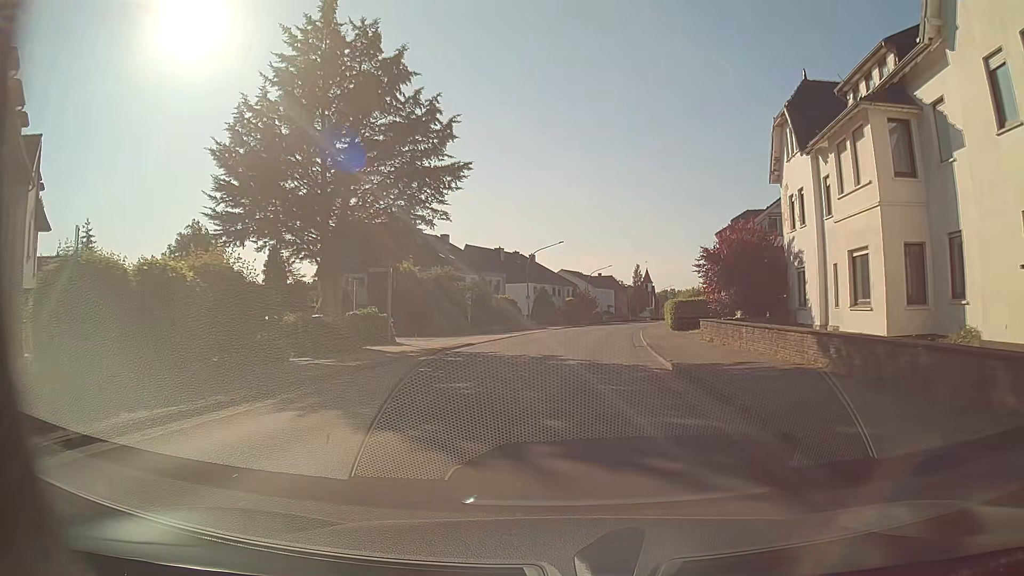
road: tertiary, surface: asphalt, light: Day
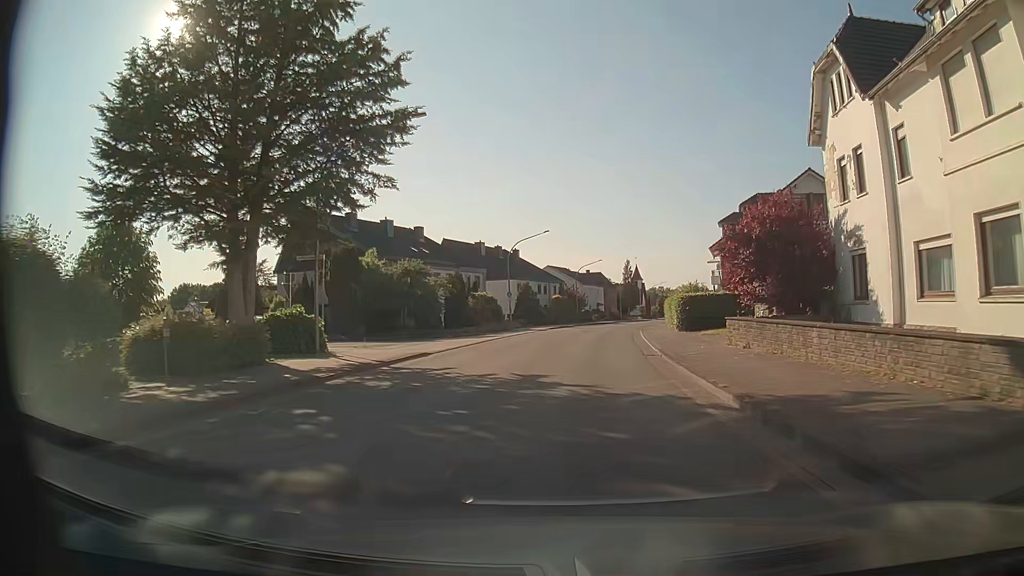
(+0.1, +7.5) m; +1°
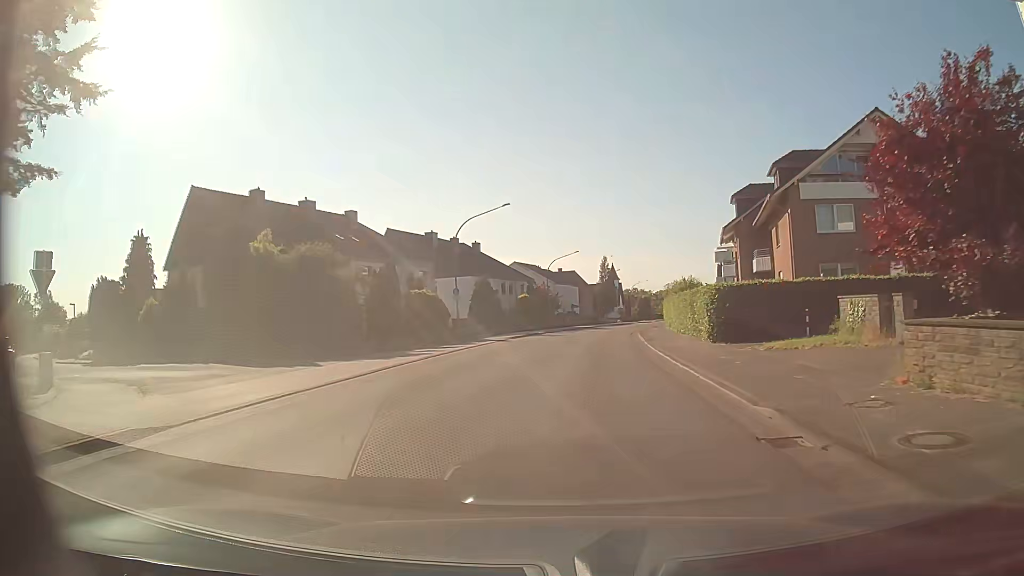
(+0.4, +15.2) m; +2°
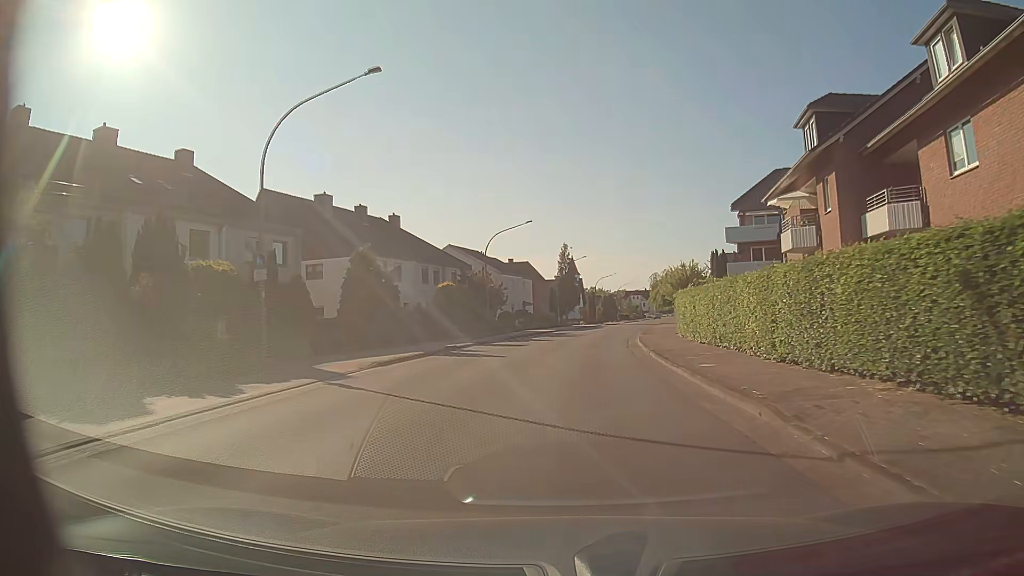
(+0.8, +22.9) m; +4°
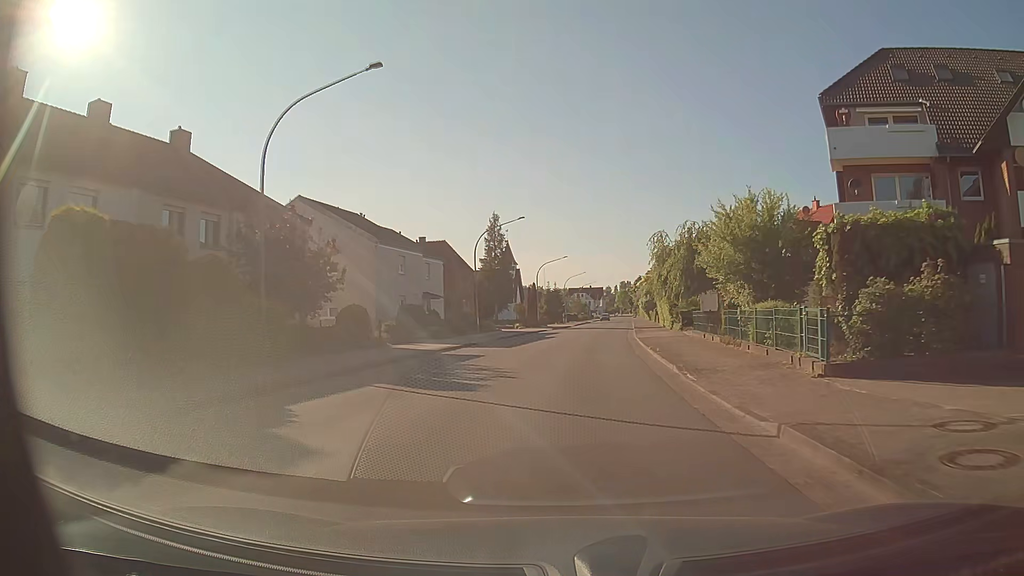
(+1.3, +30.9) m; +5°
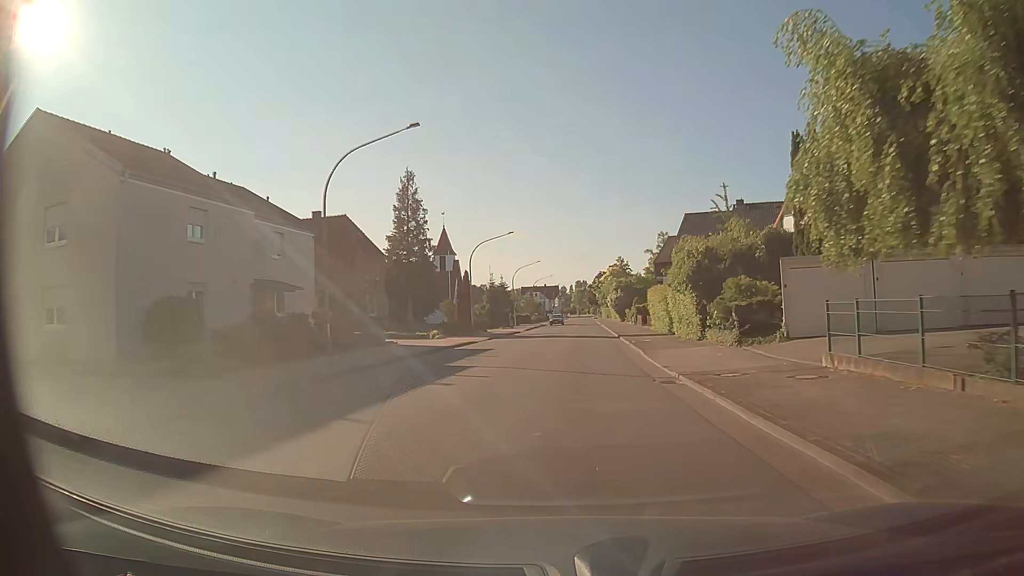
(+0.8, +23.5) m; +4°
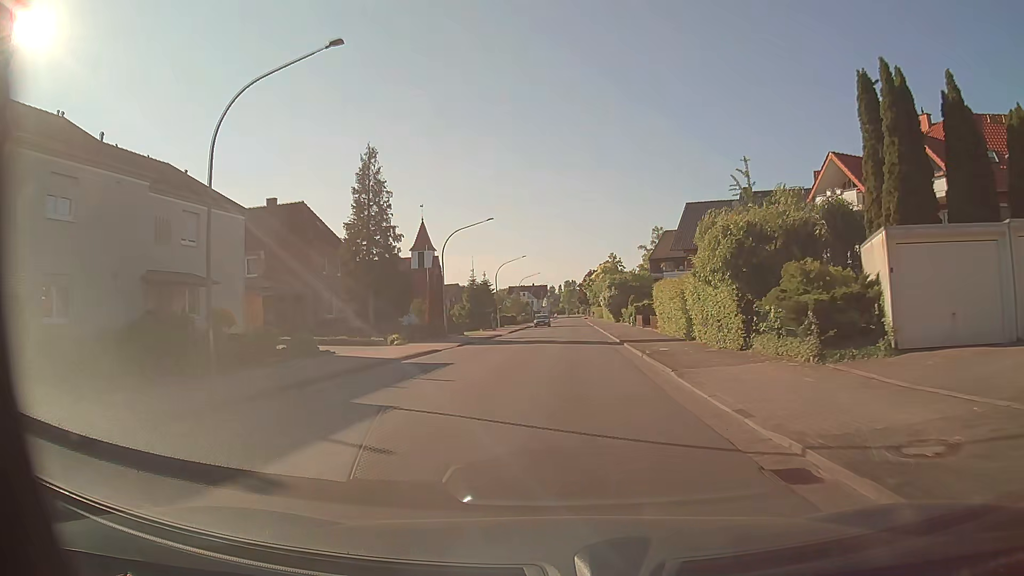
(+0.1, +7.9) m; +1°
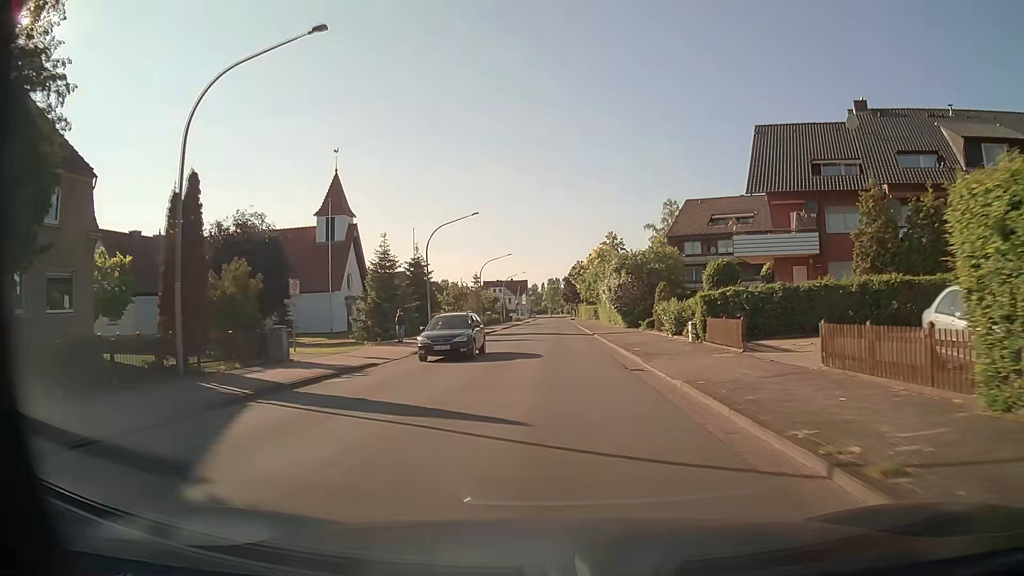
(+0.8, +31.9) m; +1°
(0, +10) (0, +20) (0, +30) (0, +40) (0, +50) (0, +60) (0, +70) (0, +80) (0, +90) (0, +100) m
